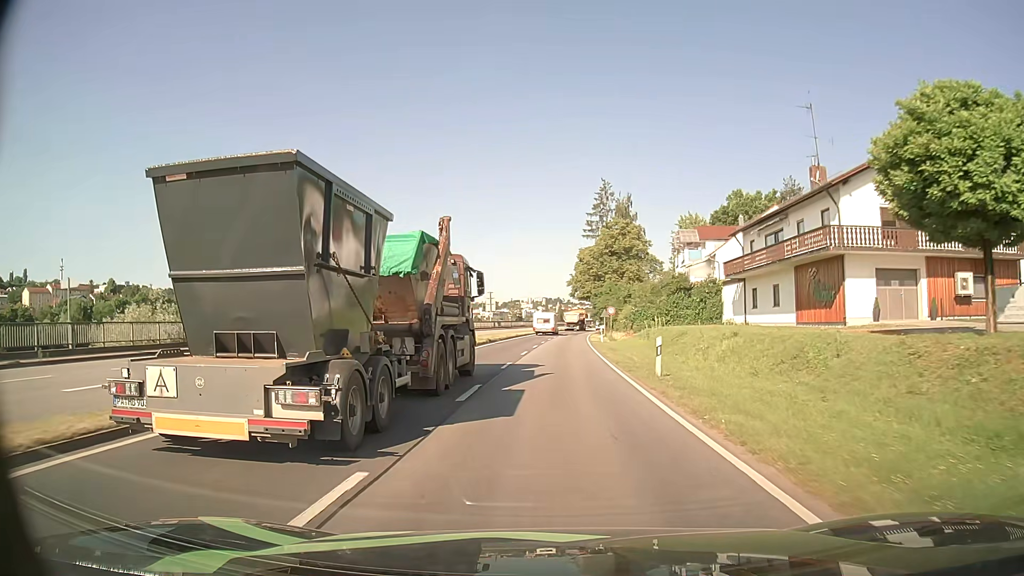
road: primary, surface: asphalt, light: Day
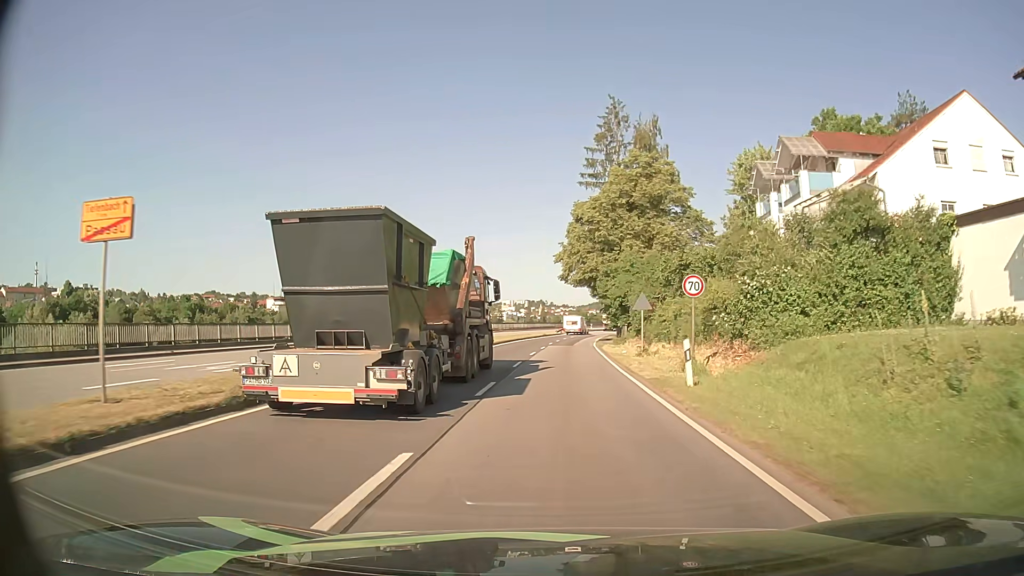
(+0.5, +35.2) m; +2°
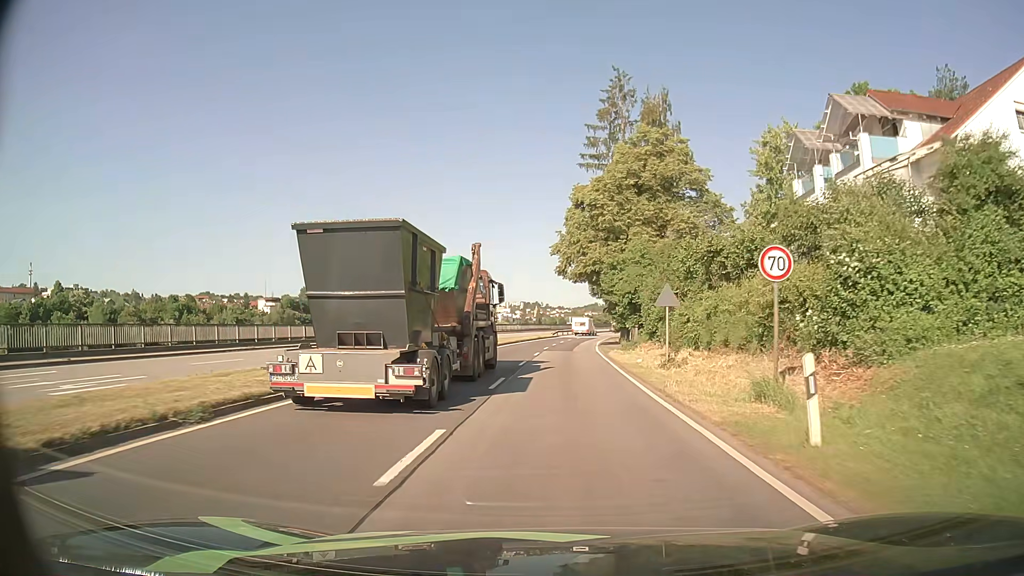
(0.0, +7.3) m; 0°
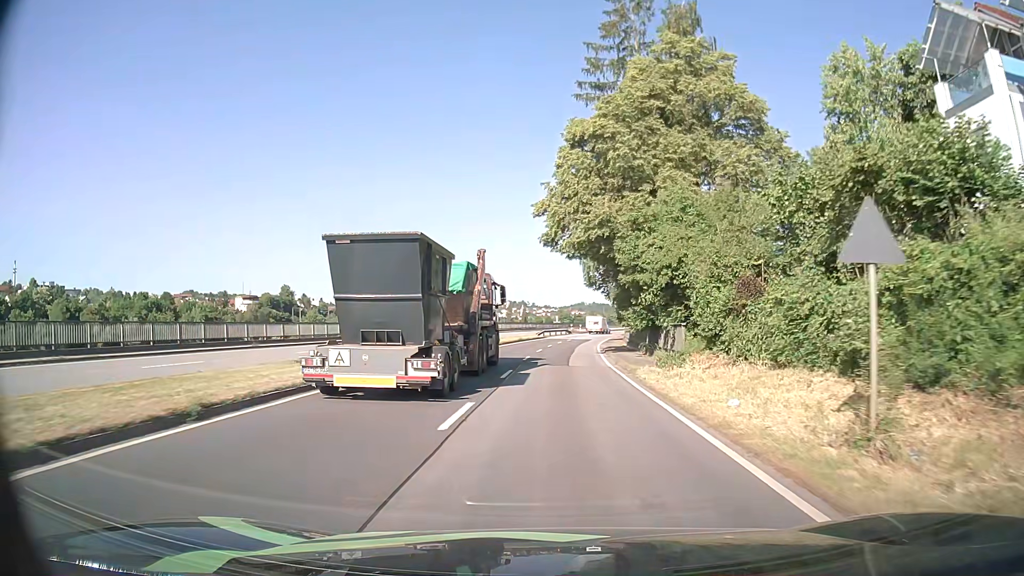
(+0.2, +15.3) m; +1°
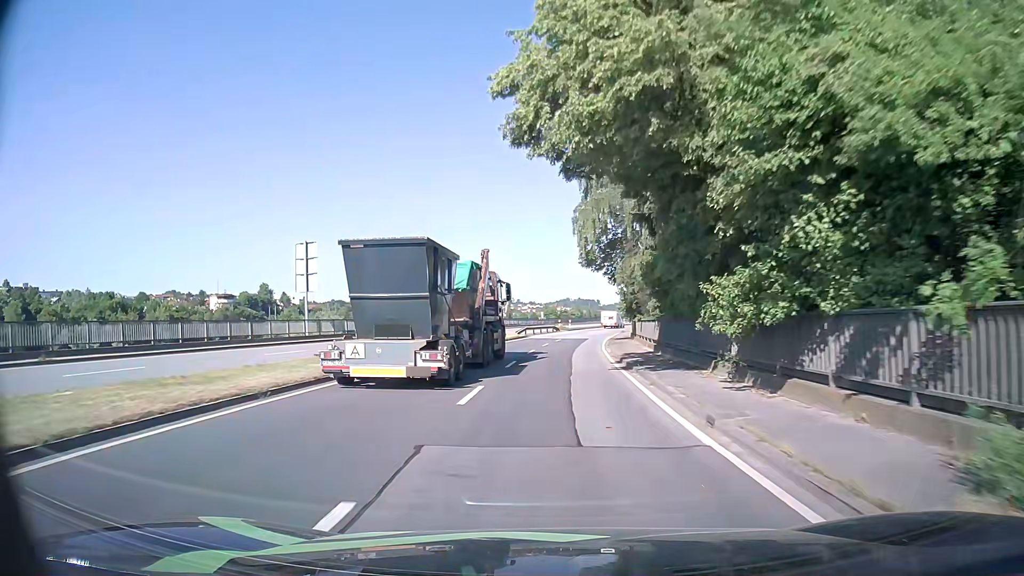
(+0.2, +16.1) m; +1°
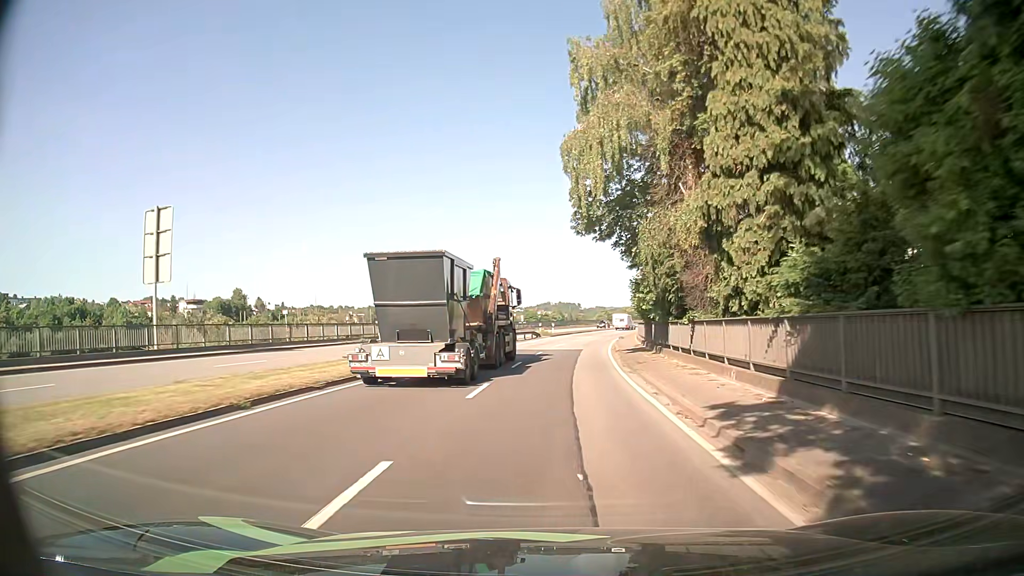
(+0.1, +16.5) m; +1°
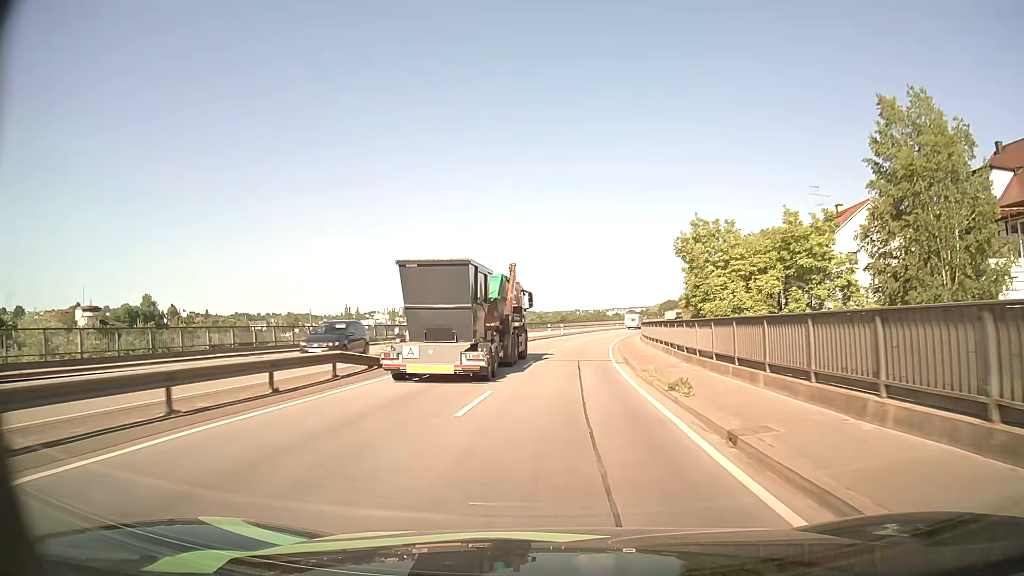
(+2.0, +44.3) m; +6°
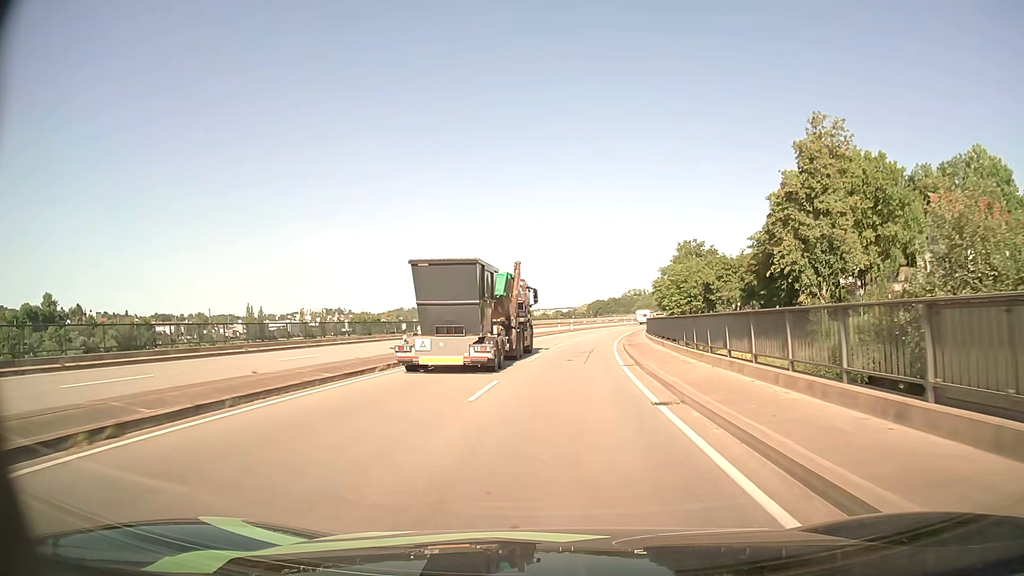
(+2.7, +46.7) m; +7°
(0, +10) (0, +20) (+1, +30) (+2, +40) (+3, +50) (+4, +60) (+6, +70) (+8, +80) (+9, +89) (+11, +99) m
